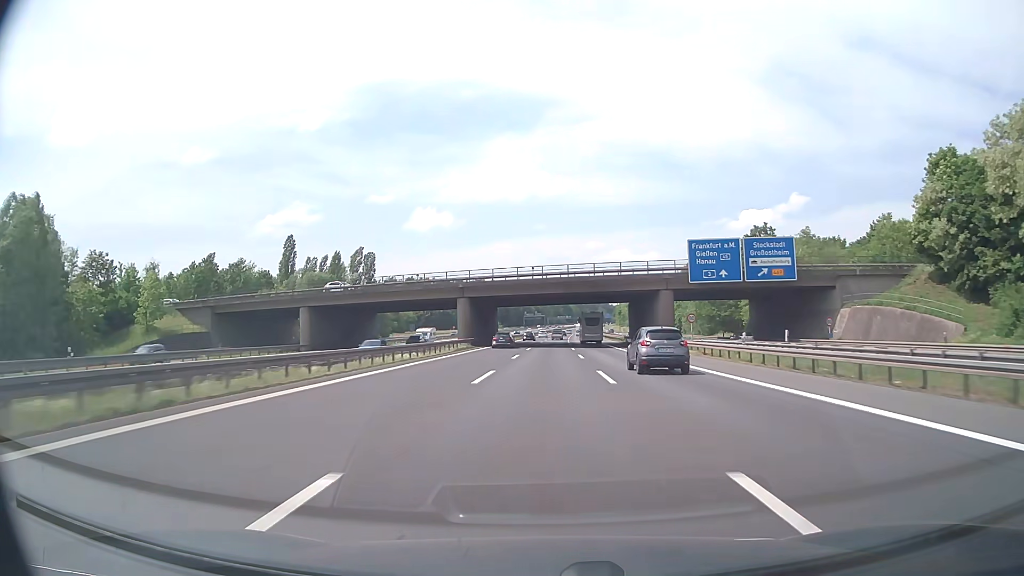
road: motorway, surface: asphalt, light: Day
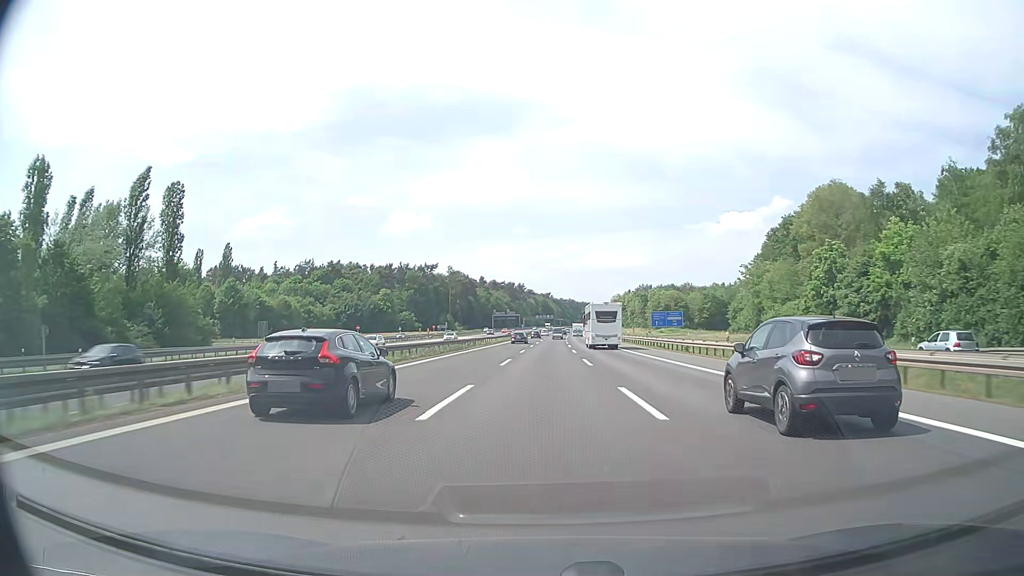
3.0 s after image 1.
(+1.8, +97.4) m; +2°
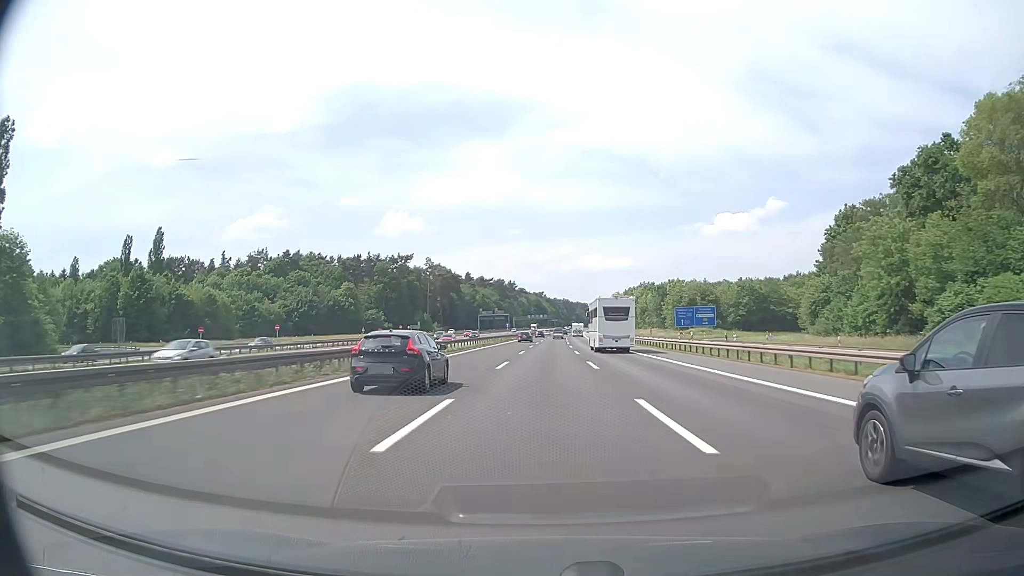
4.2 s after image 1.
(+0.2, +38.8) m; +1°
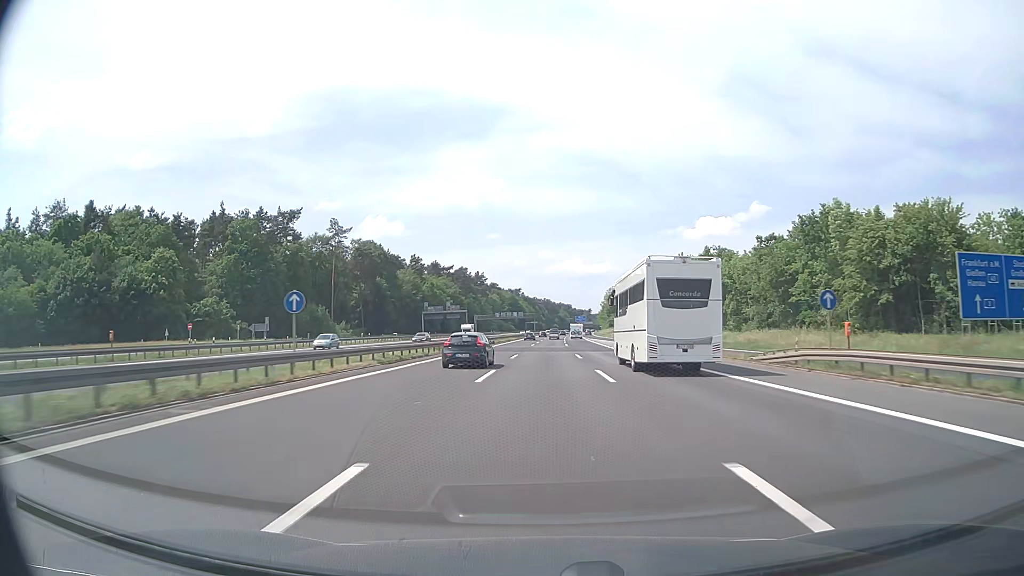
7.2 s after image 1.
(+1.4, +96.4) m; +2°
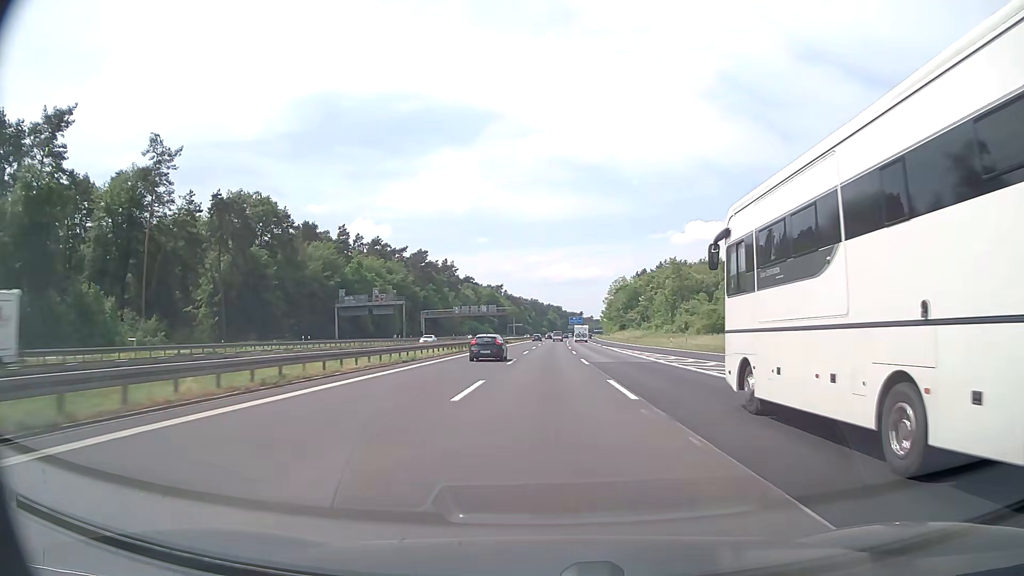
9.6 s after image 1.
(+0.6, +77.0) m; +1°
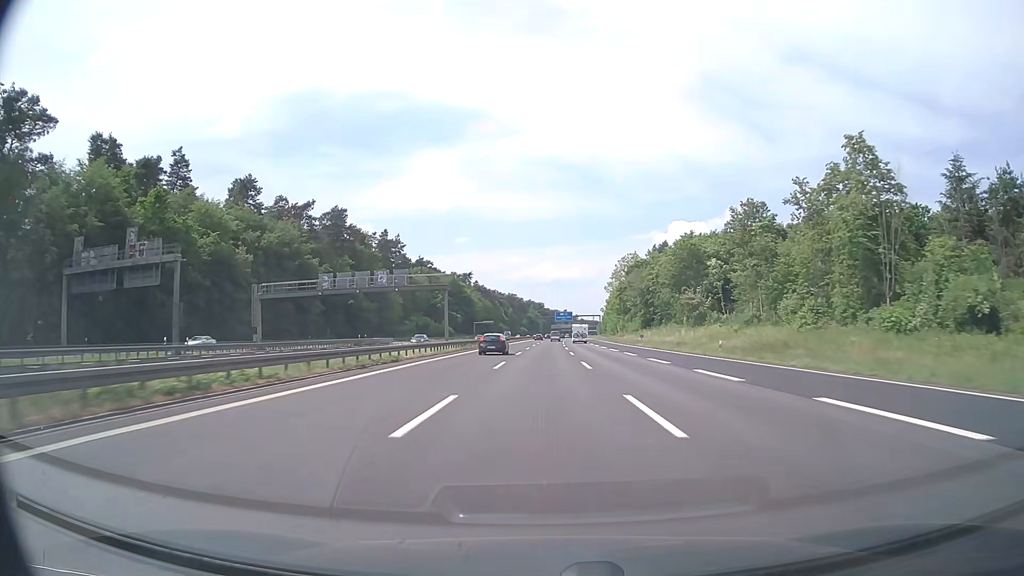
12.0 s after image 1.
(+0.9, +77.0) m; +1°
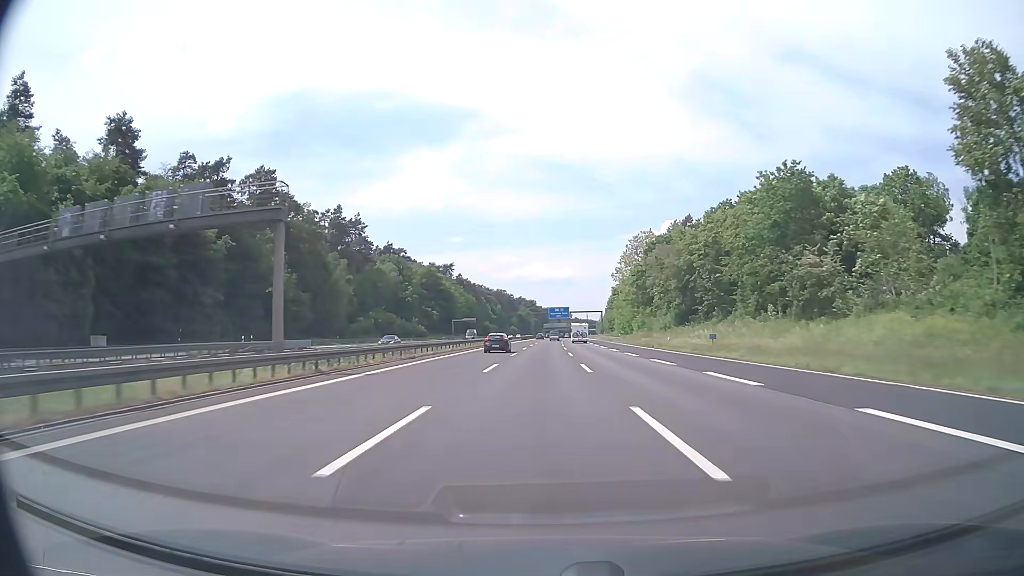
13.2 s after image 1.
(+0.3, +38.5) m; +1°
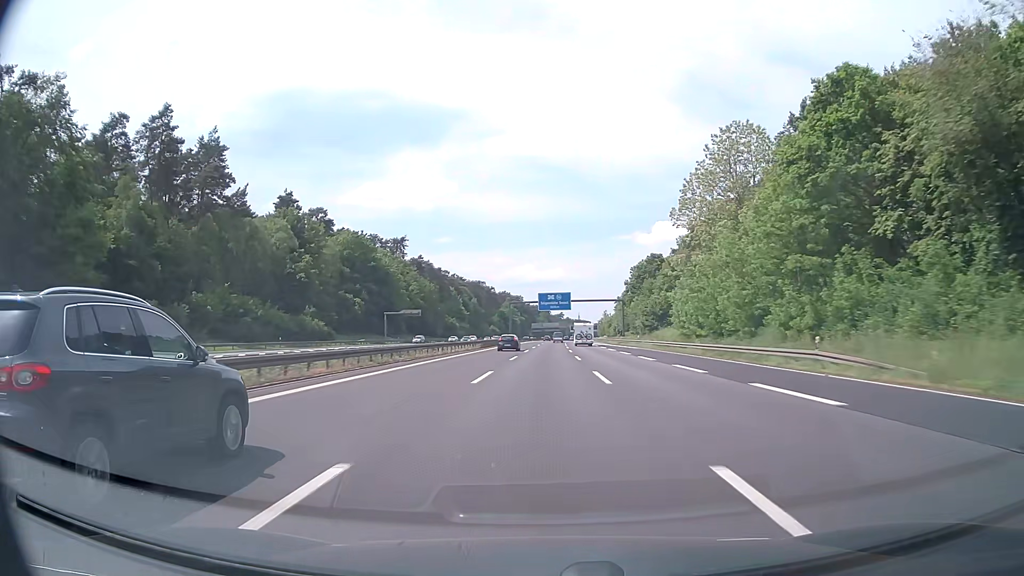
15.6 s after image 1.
(+0.4, +77.3) m; +1°
(0, +10) (0, +20) (0, +30) (0, +40) (0, +50) (0, +60) (+1, +70) (+1, +80) (+1, +90) (+1, +100) m
